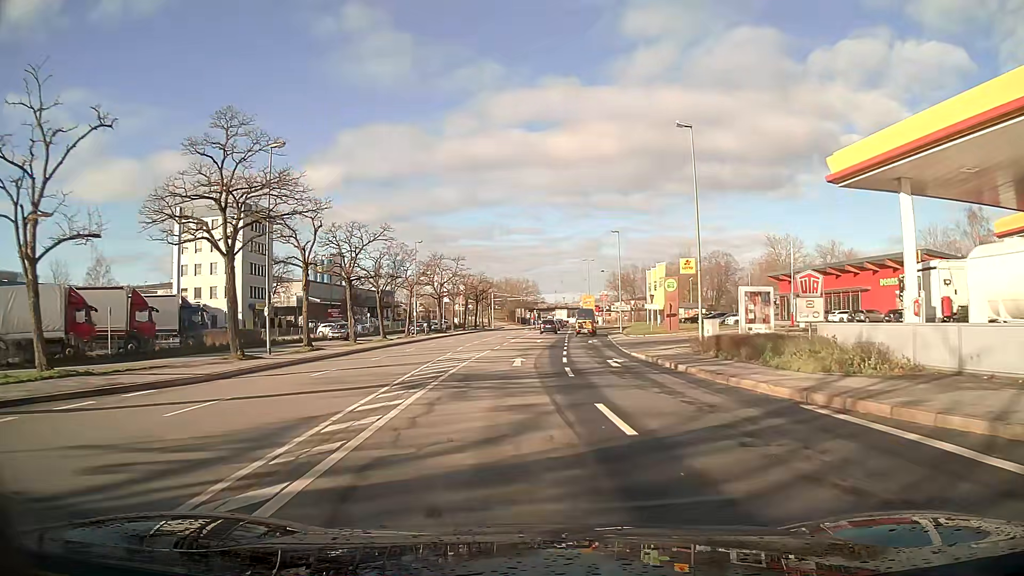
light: Day
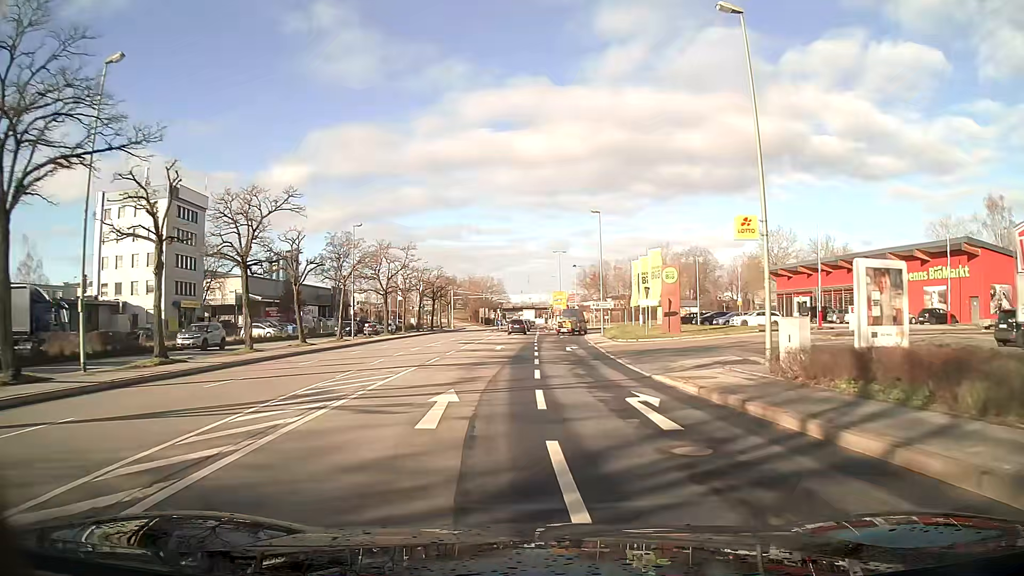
(+0.3, +12.8) m; +3°
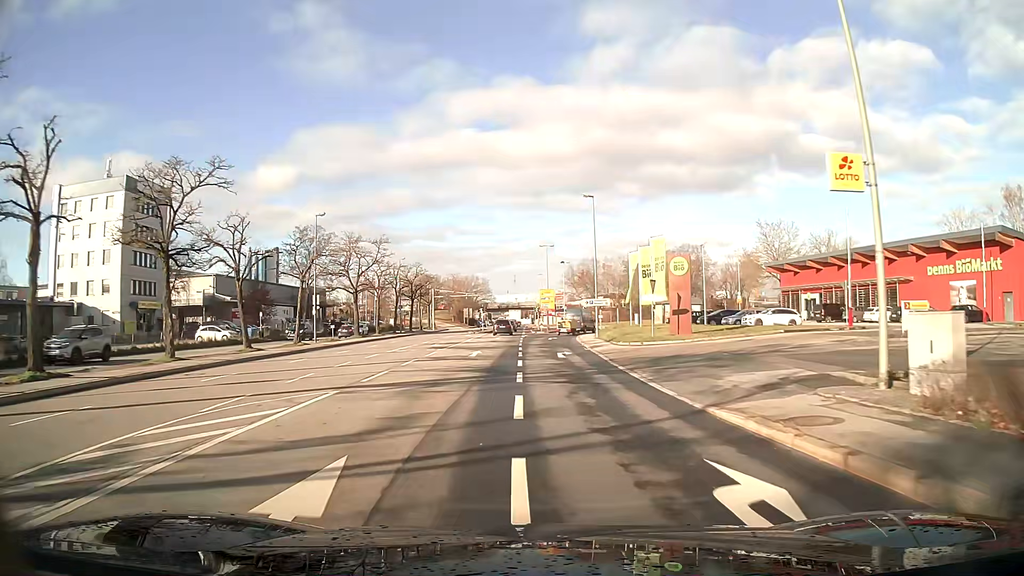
(+0.1, +7.0) m; +1°
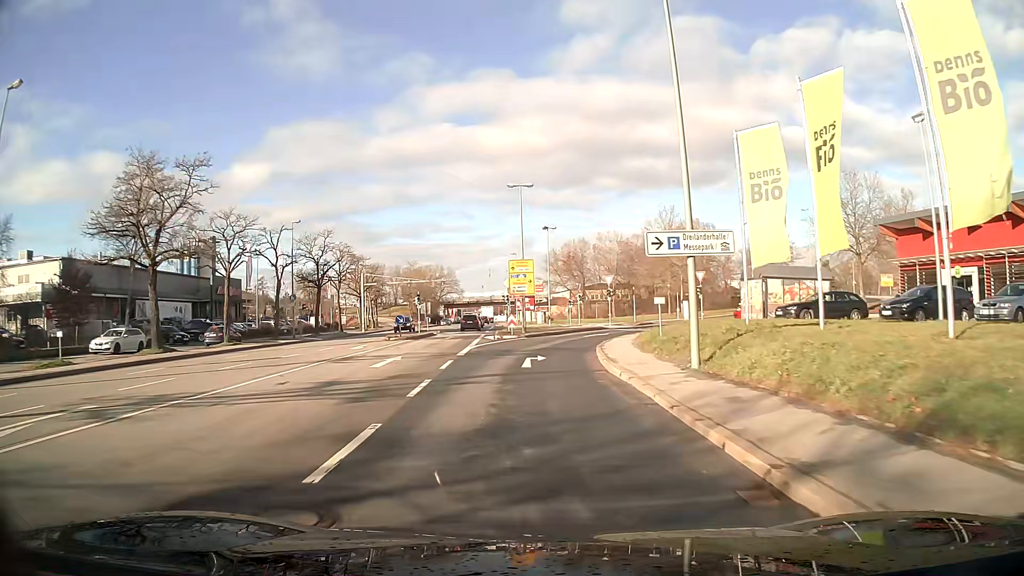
(+0.7, +34.2) m; +2°
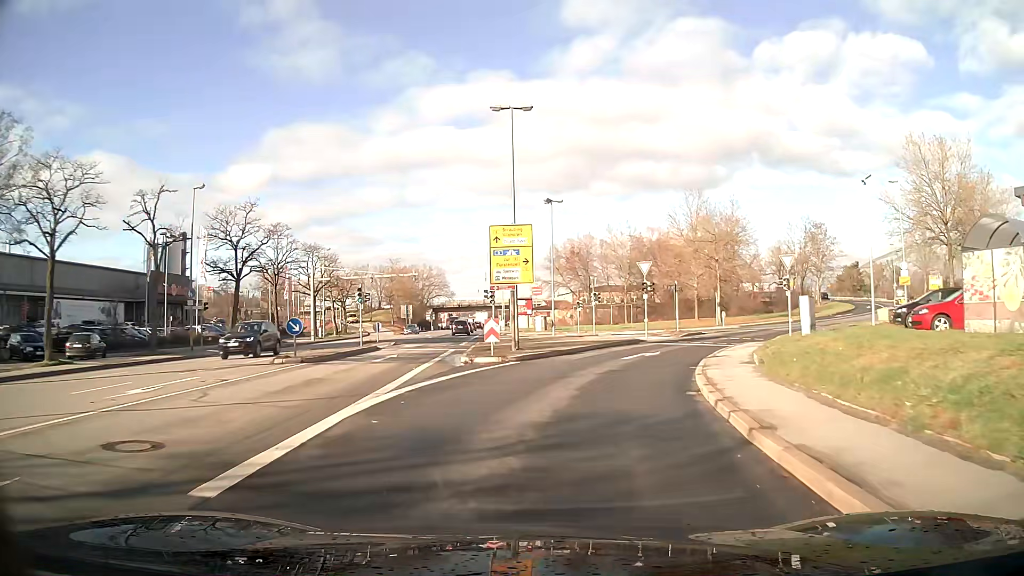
(+0.1, +18.5) m; +2°
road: primary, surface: asphalt
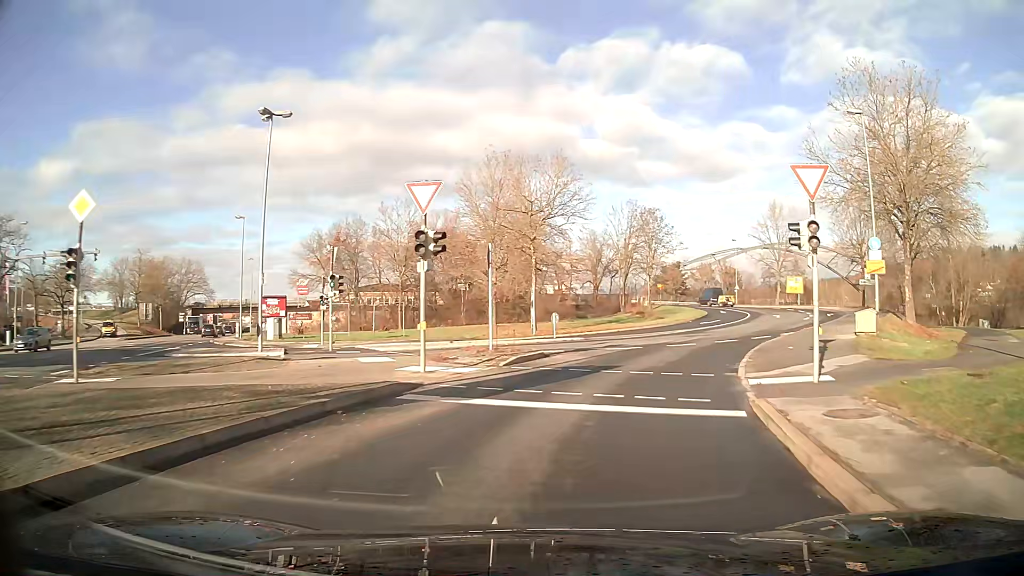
(+3.4, +21.6) m; +19°
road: primary_link
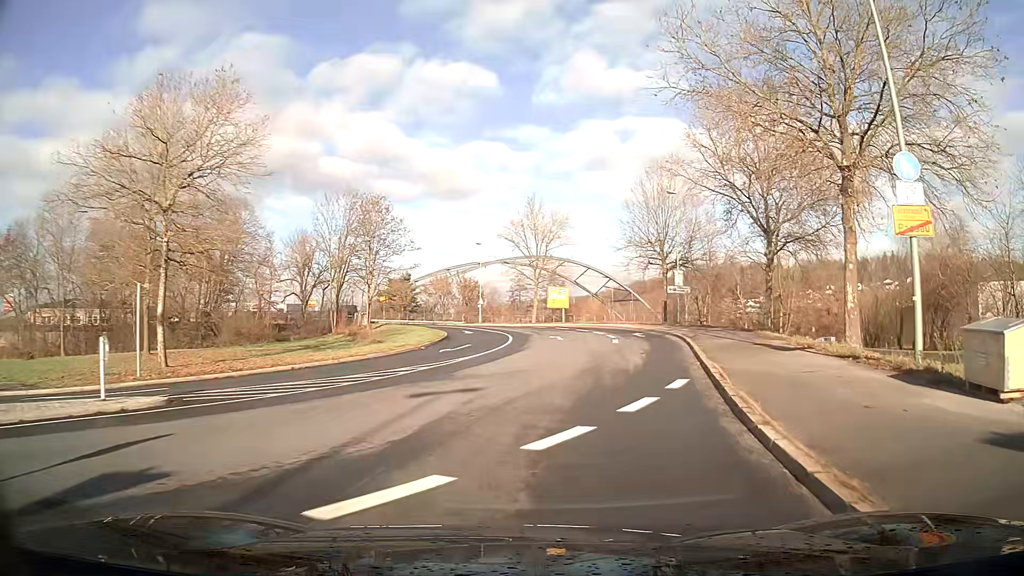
(+4.0, +20.1) m; +22°
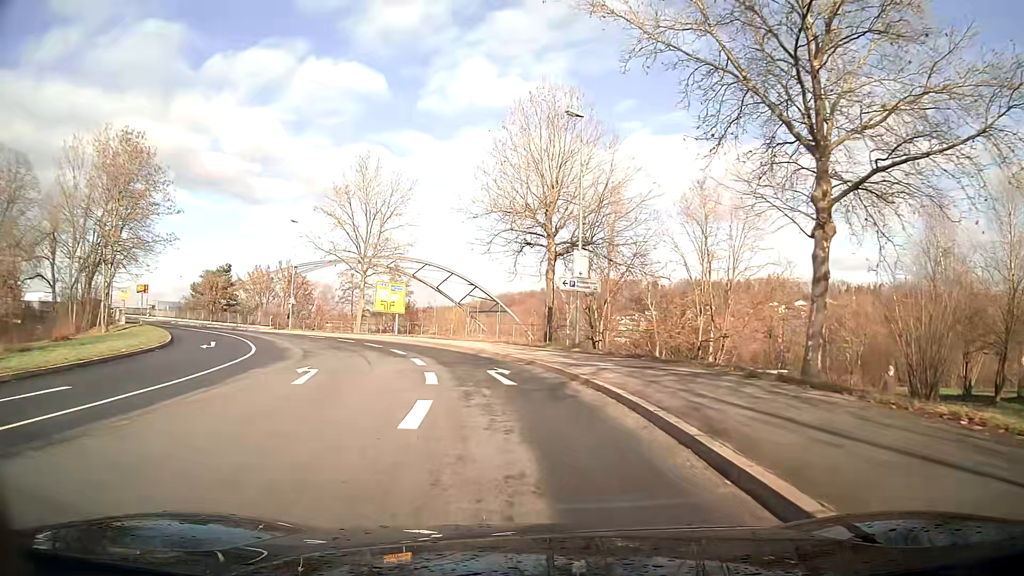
(+2.7, +23.3) m; +8°
(0, +10) (-2, +20) (-5, +29) (-10, +38) (-16, +46) (-23, +53) (-31, +59) (-39, +65) (-47, +71) (-55, +77) m
